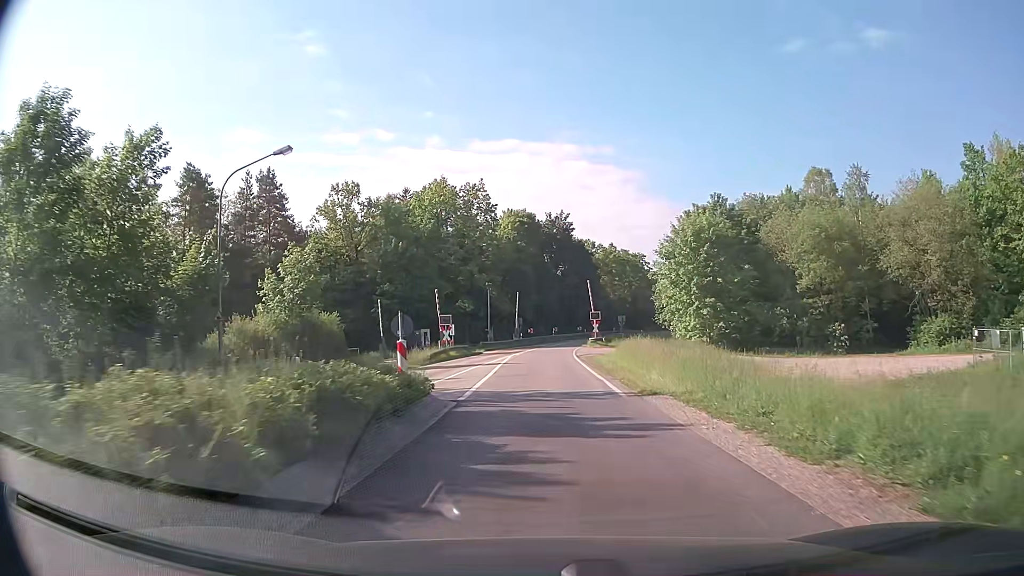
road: secondary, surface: asphalt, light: Day
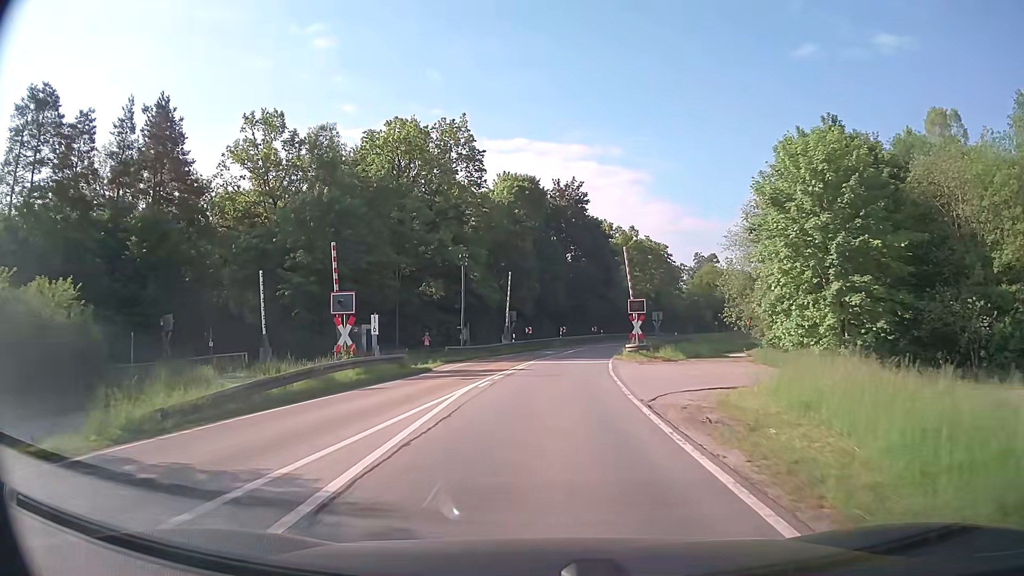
(-0.2, +25.3) m; -1°
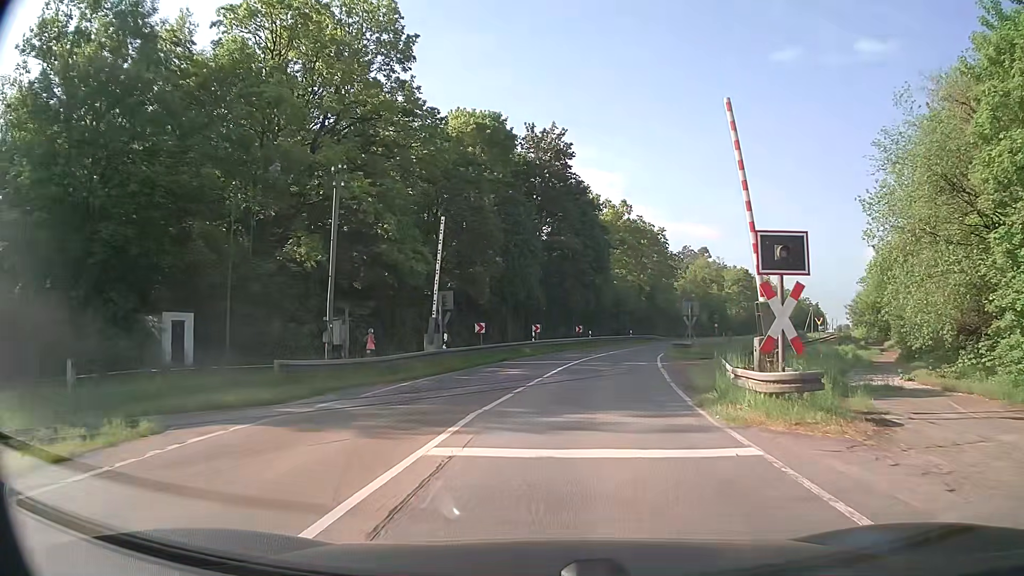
(+0.1, +24.0) m; +2°
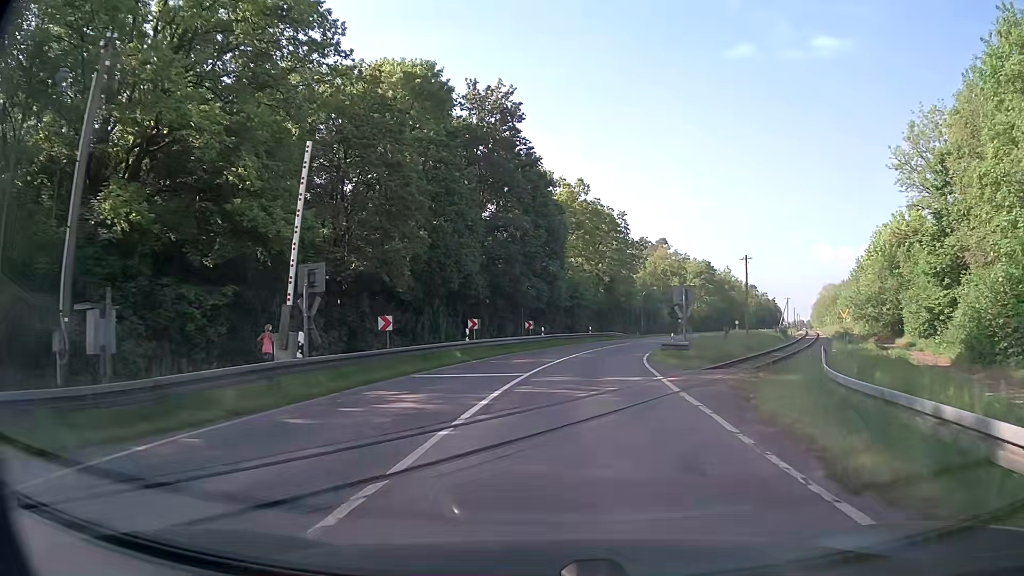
(+0.5, +10.9) m; +5°
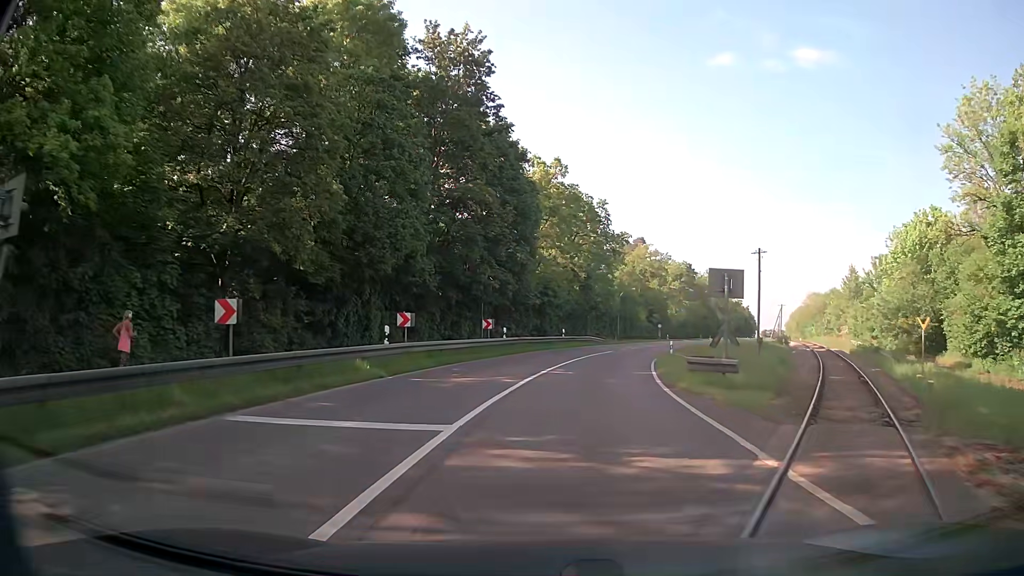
(+0.3, +10.6) m; +3°
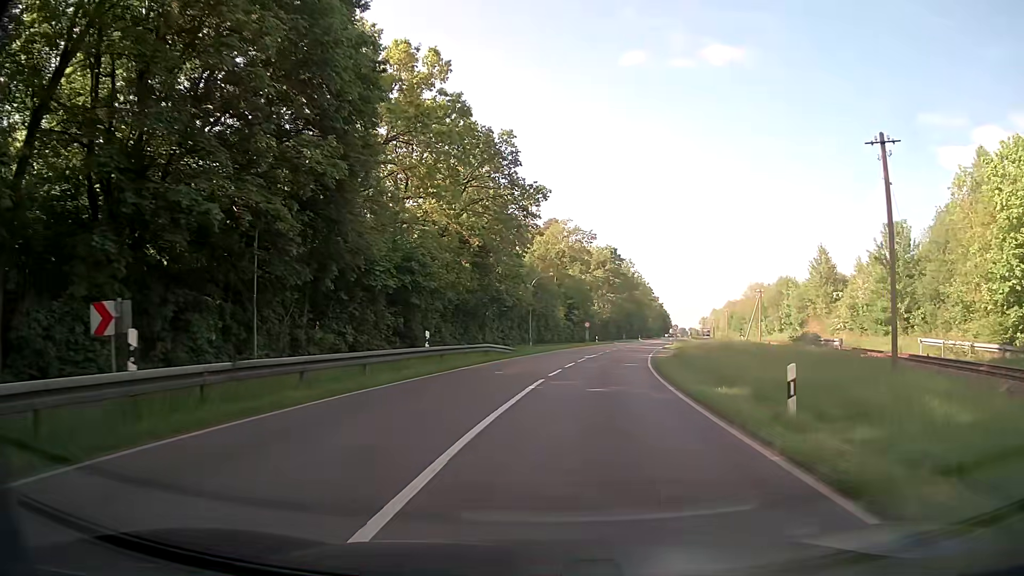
(+2.1, +27.8) m; +8°
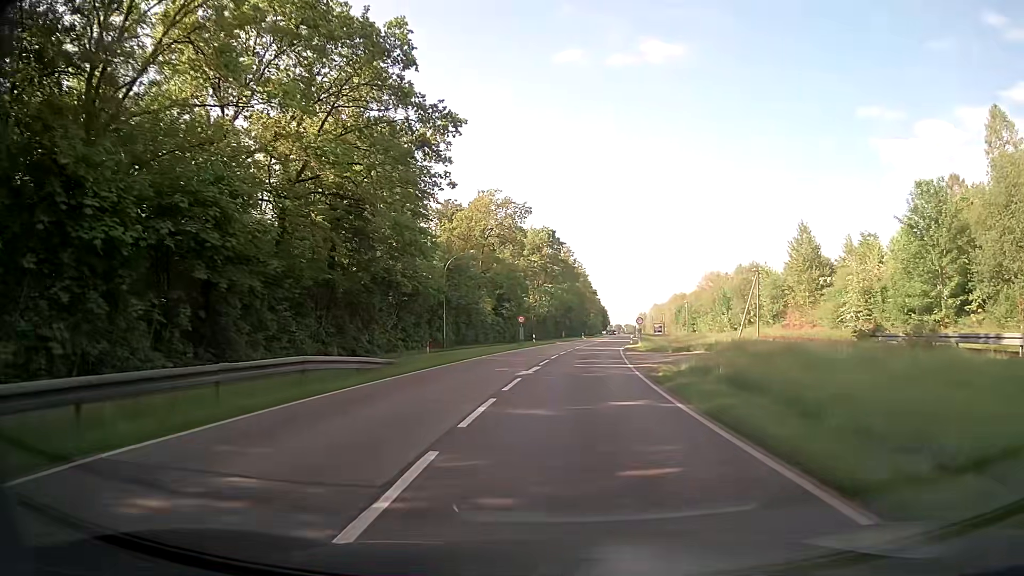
(+0.9, +18.6) m; +5°
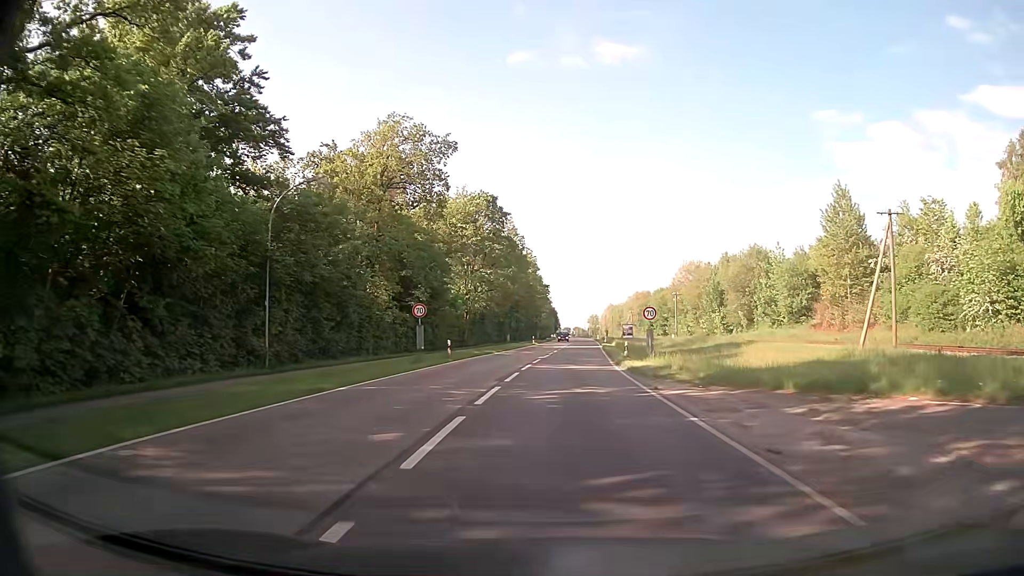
(+1.1, +27.0) m; +5°
(0, +10) (0, +20) (+1, +30) (+2, +40) (+2, +50) (+3, +60) (+4, +70) (+4, +80) (+5, +90) (+5, +100) m
